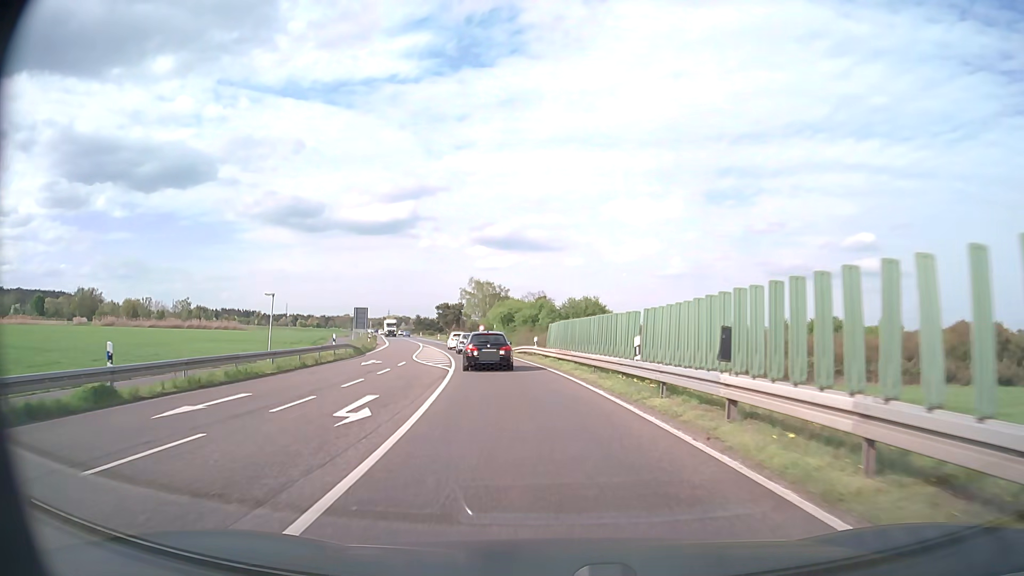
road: primary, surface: asphalt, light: Day
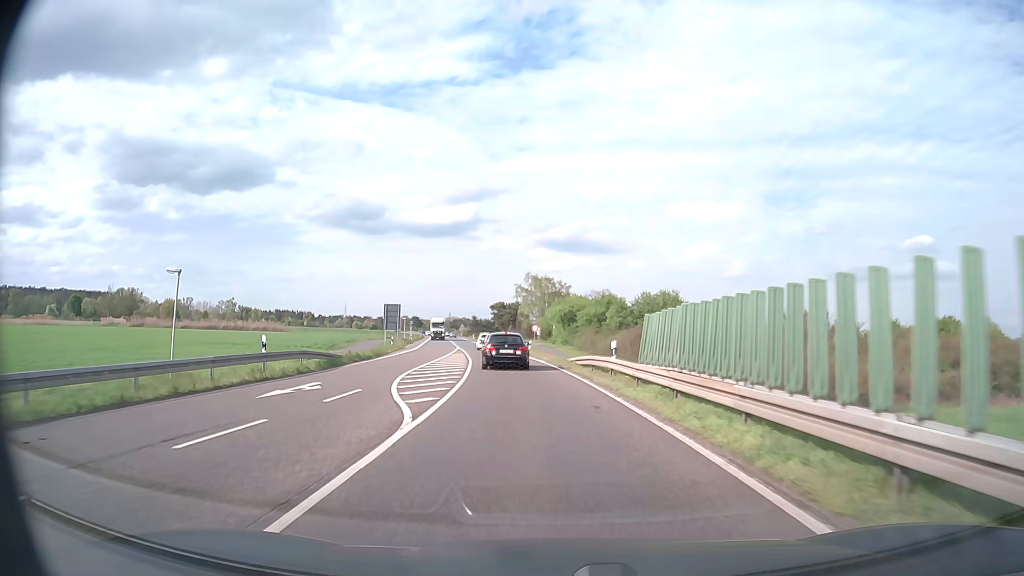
(-0.8, +16.8) m; -5°
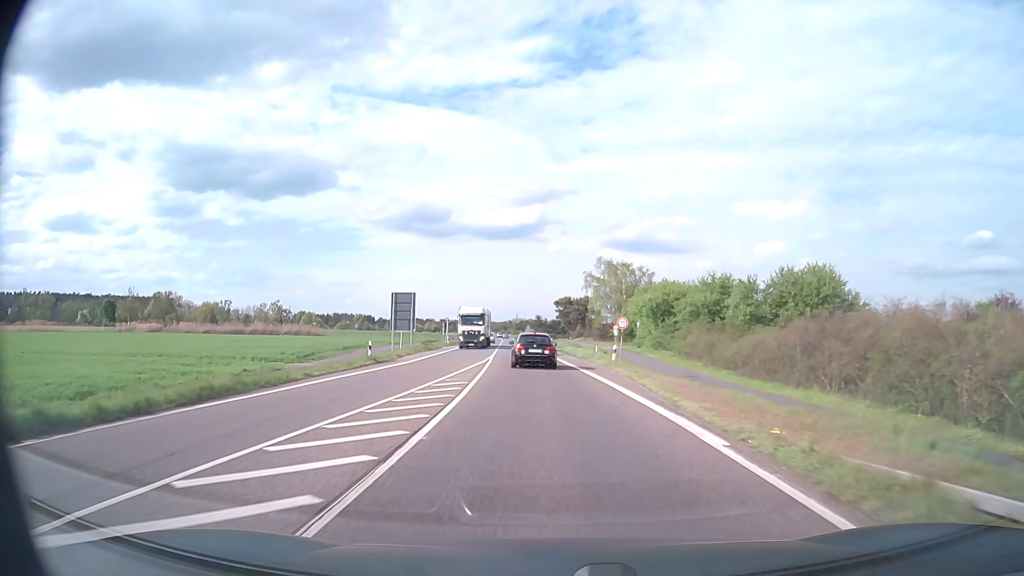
(-1.6, +27.8) m; -6°
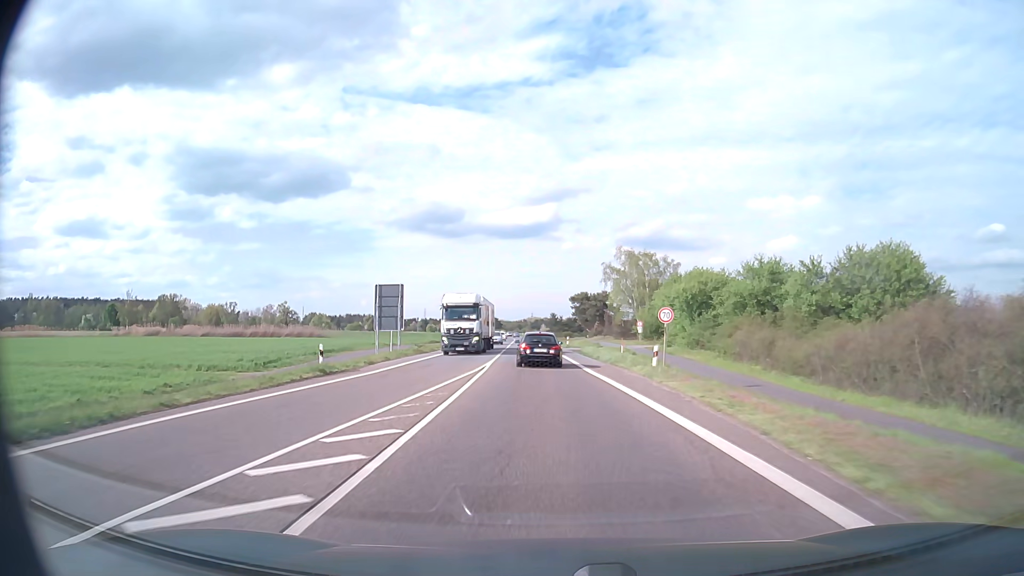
(-0.1, +9.9) m; -1°
(0, +10) (0, +20) (-1, +30) (-1, +40) (-2, +50) (-2, +60) (-3, +70) (-3, +80) (-4, +90) (-4, +100) m
